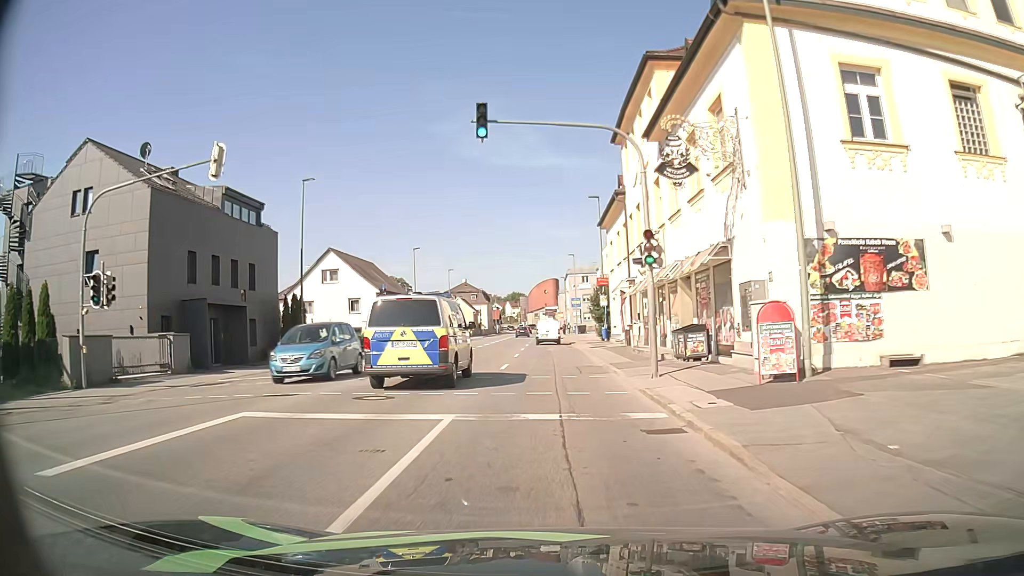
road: tertiary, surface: asphalt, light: Day
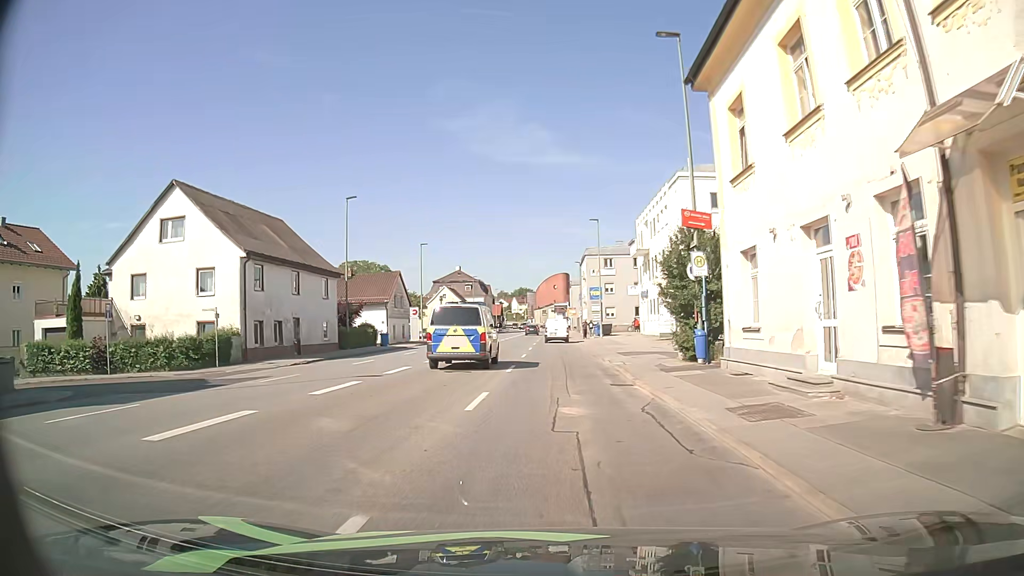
(-0.2, +28.0) m; -1°
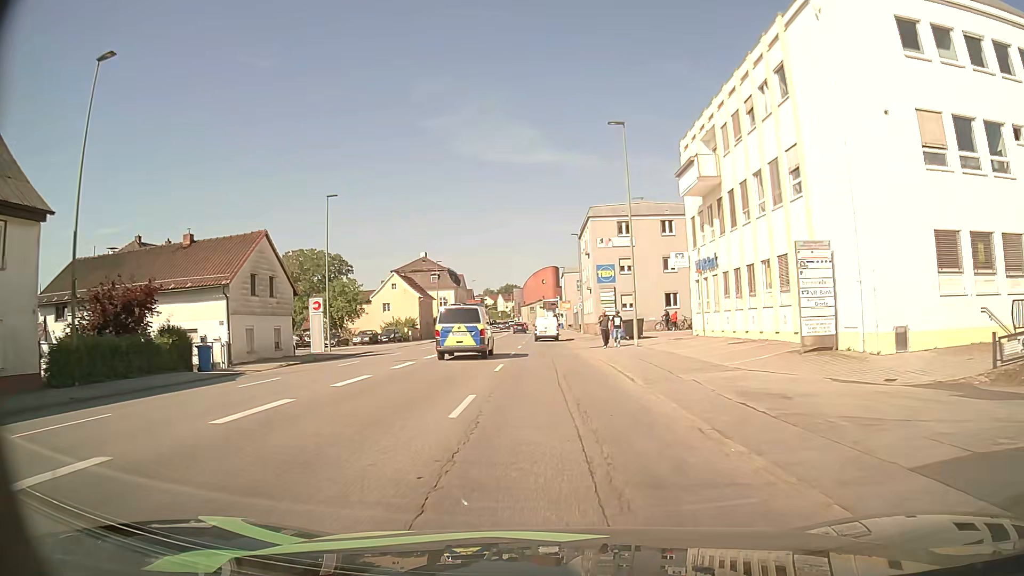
(+0.3, +28.0) m; +1°
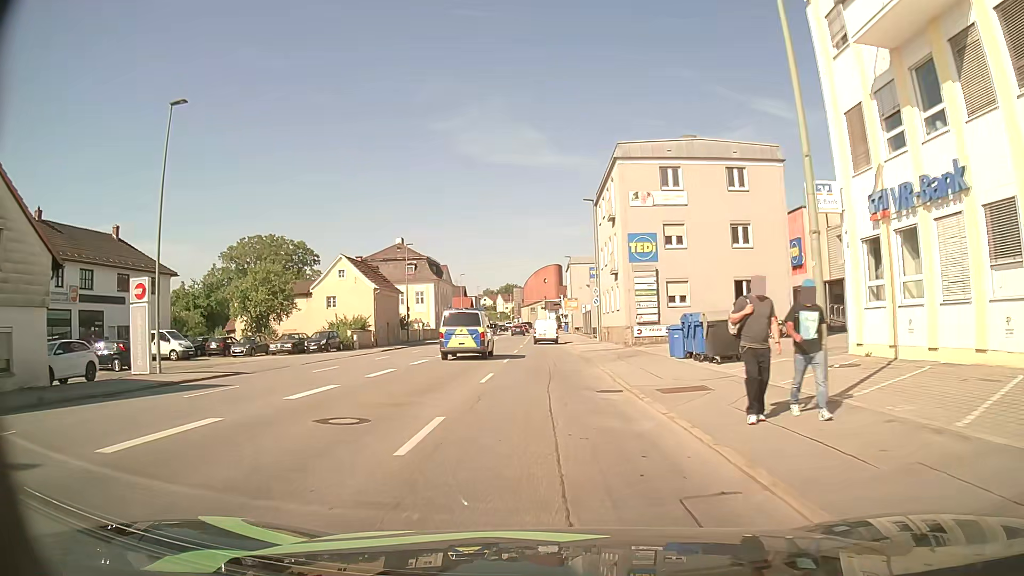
(-0.1, +20.7) m; 0°
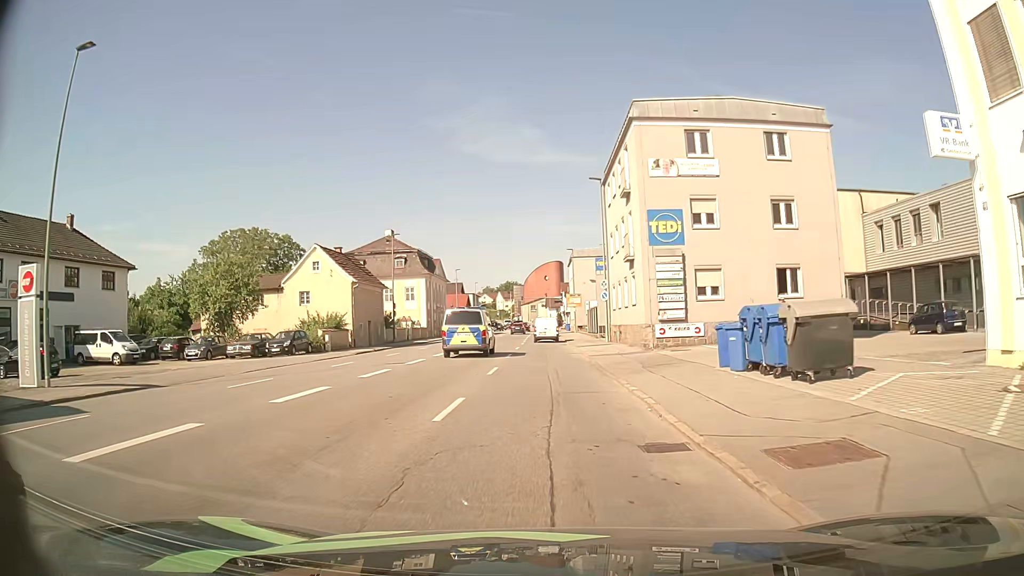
(0.0, +6.7) m; 0°
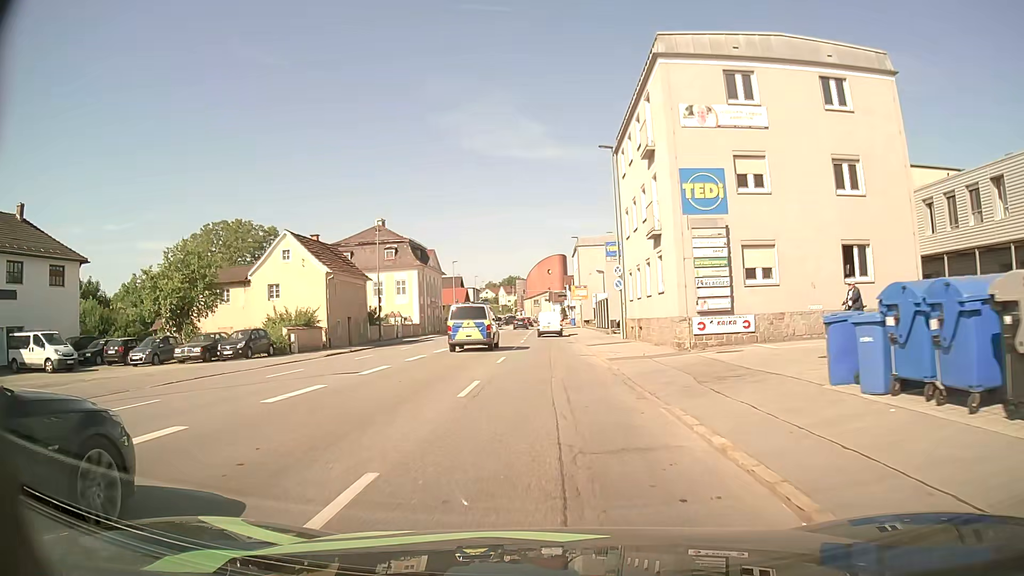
(0.0, +6.6) m; 0°
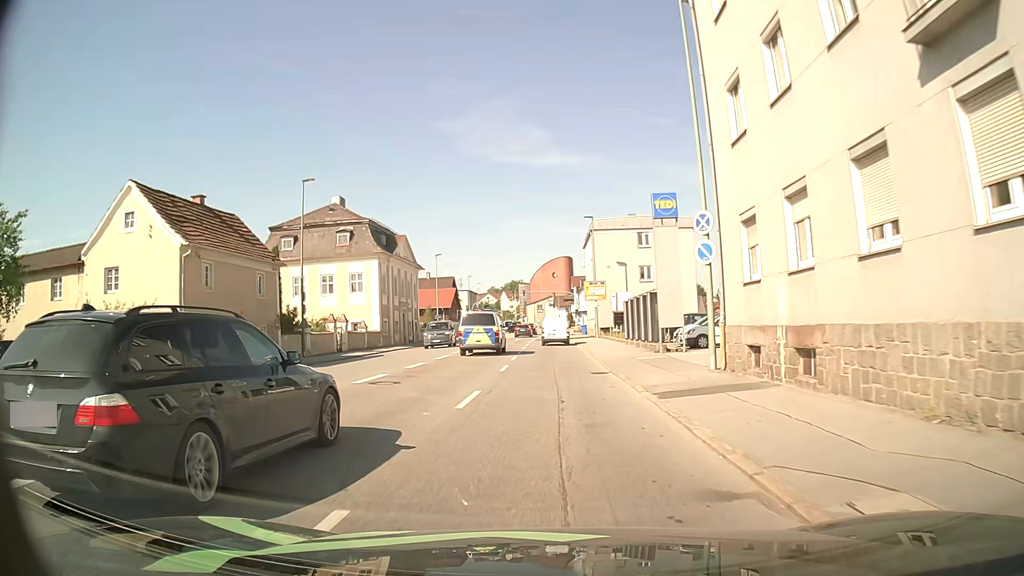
(-0.2, +18.8) m; -1°
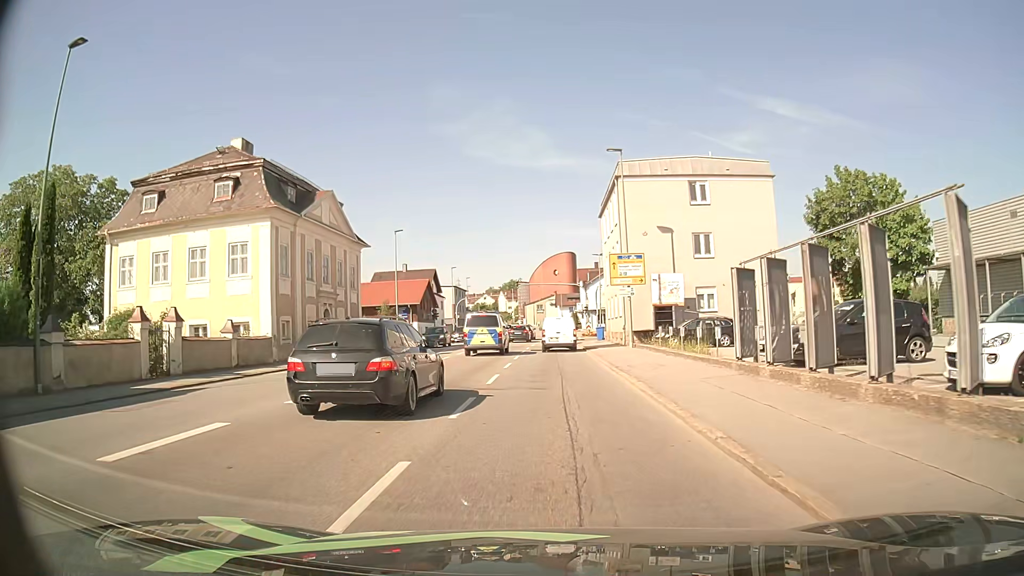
(0.0, +22.2) m; -1°
(0, +10) (0, +20) (0, +30) (0, +40) (+1, +50) (+1, +60) (+2, +70) (+2, +80) (+3, +90) (+3, +100) m
